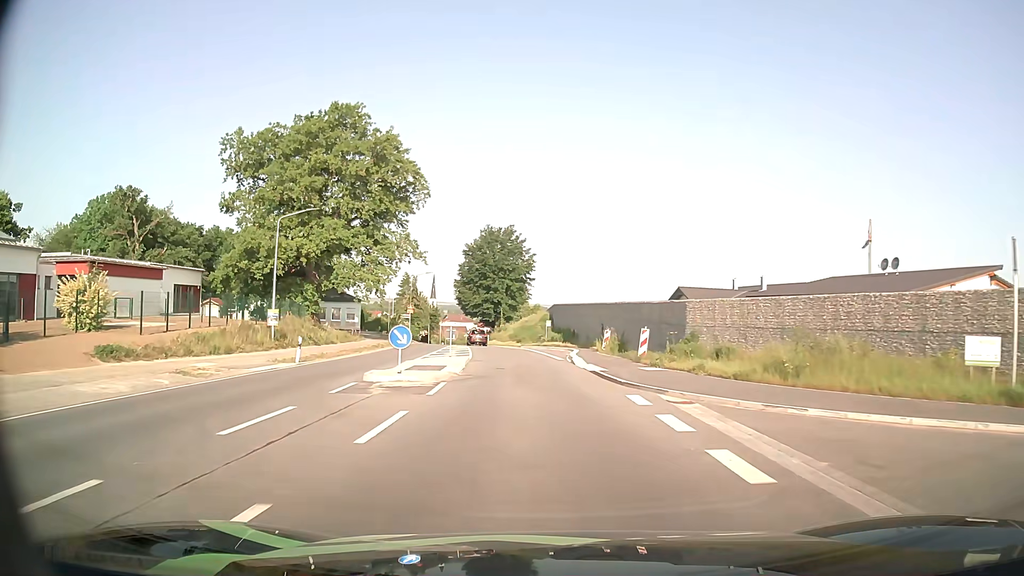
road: secondary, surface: asphalt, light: Day
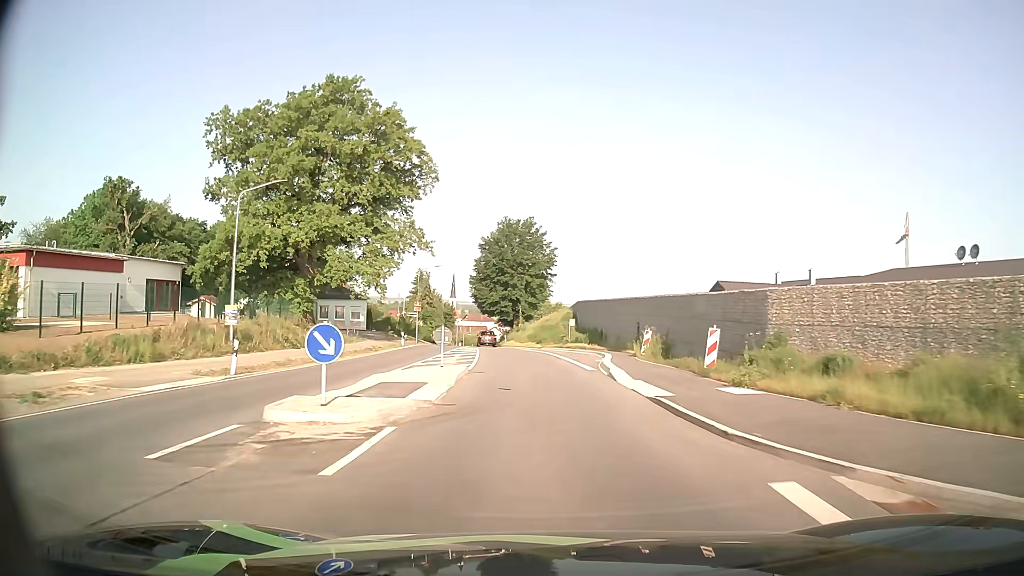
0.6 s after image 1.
(-0.2, +7.7) m; -2°
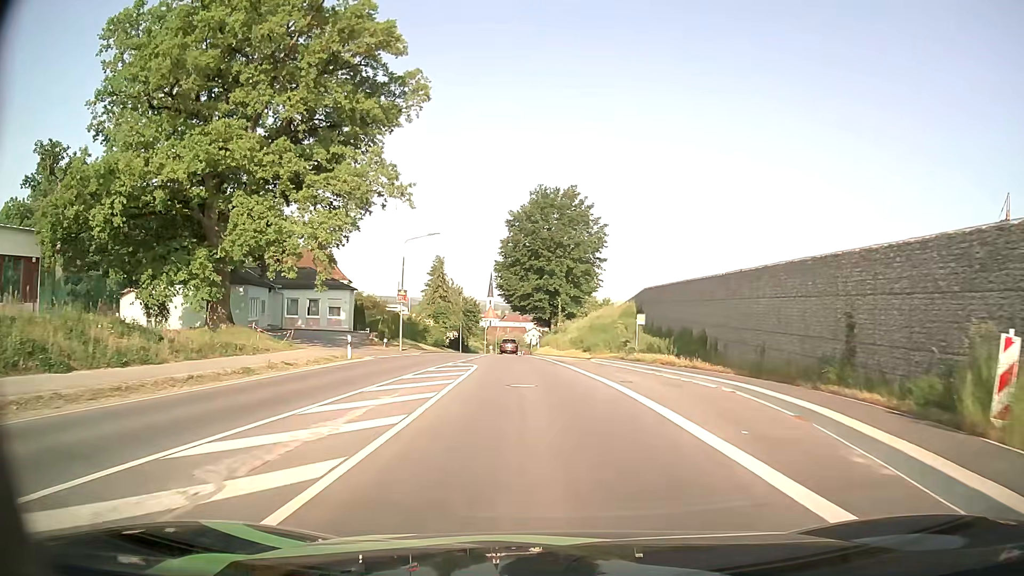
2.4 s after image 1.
(-0.7, +23.1) m; -3°
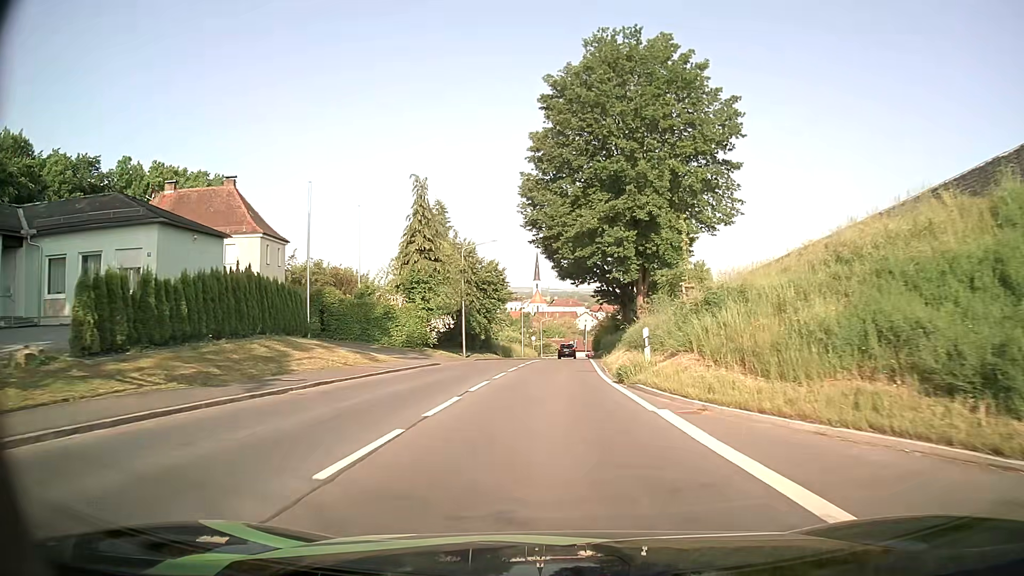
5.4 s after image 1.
(-1.8, +39.1) m; -5°
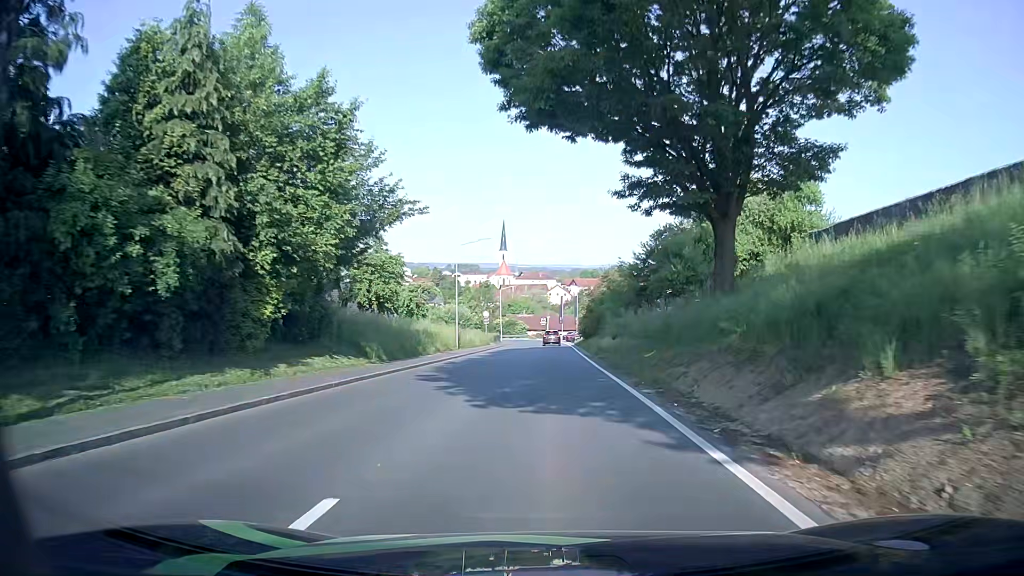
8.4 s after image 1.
(+0.9, +39.8) m; +3°
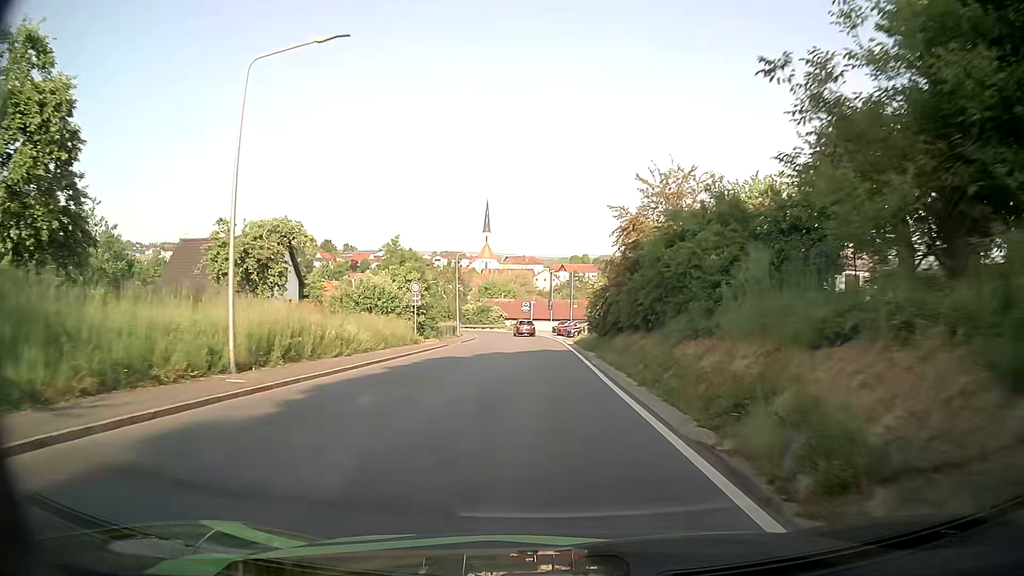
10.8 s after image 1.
(+0.6, +32.4) m; +2°
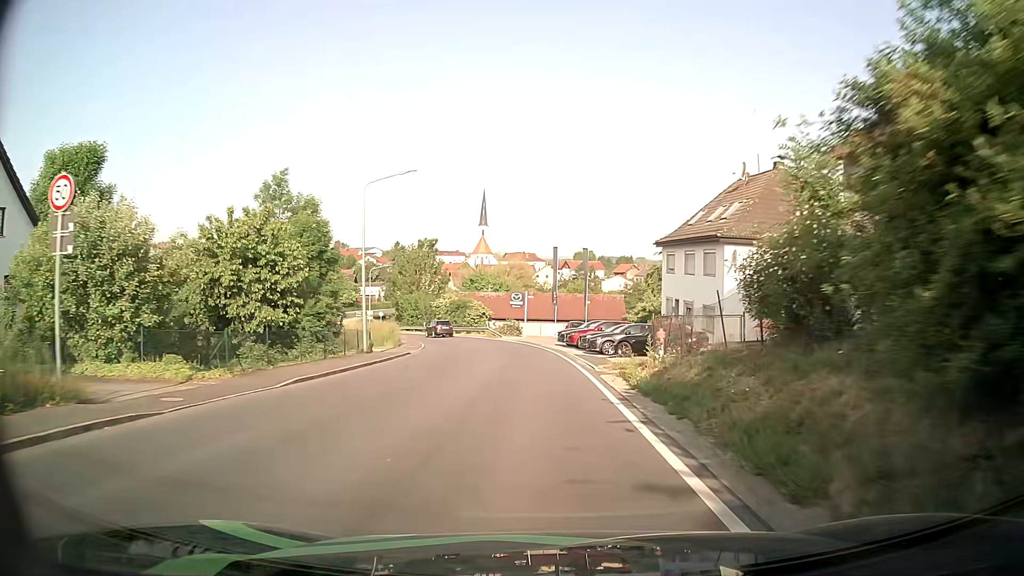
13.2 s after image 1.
(-0.5, +30.7) m; -1°
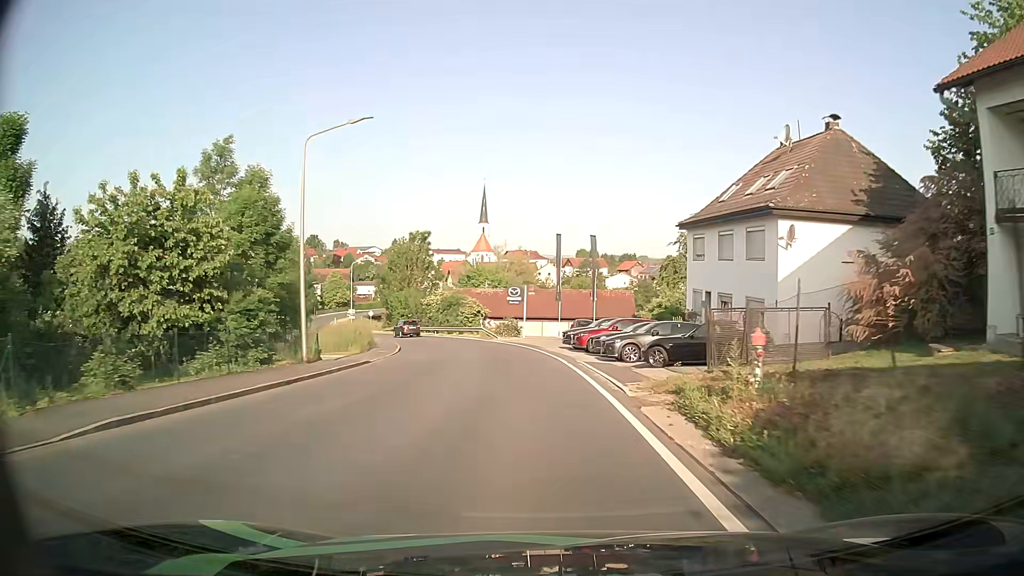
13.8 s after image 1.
(0.0, +7.6) m; 0°
(0, +10) (0, +20) (-1, +30) (-3, +40) (-6, +49) (-9, +59) (-14, +68) (-18, +77) (-23, +86) (-27, +94) m
